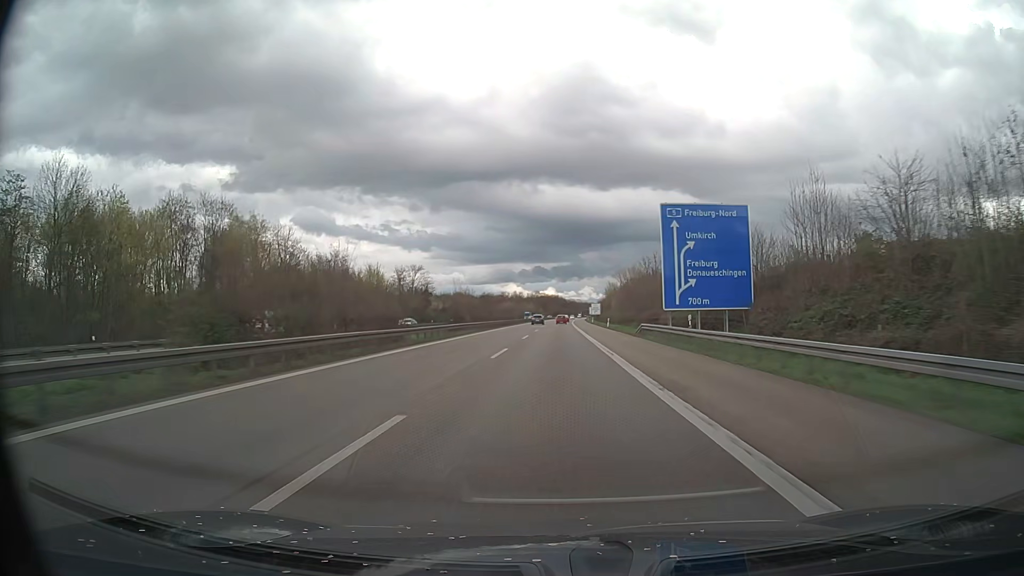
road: motorway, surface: asphalt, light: Day
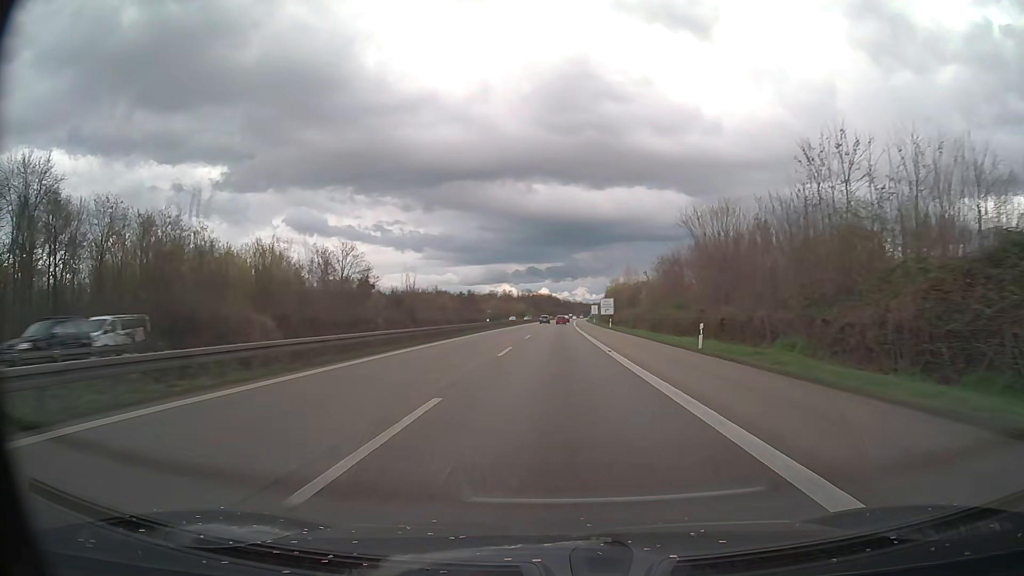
(+0.2, +52.3) m; +1°
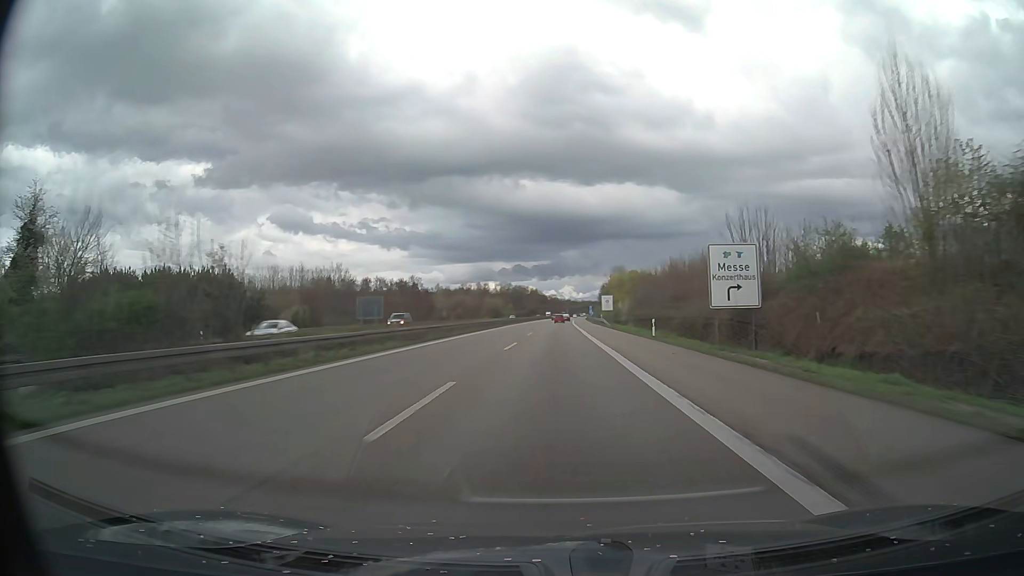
(+0.9, +87.2) m; +1°
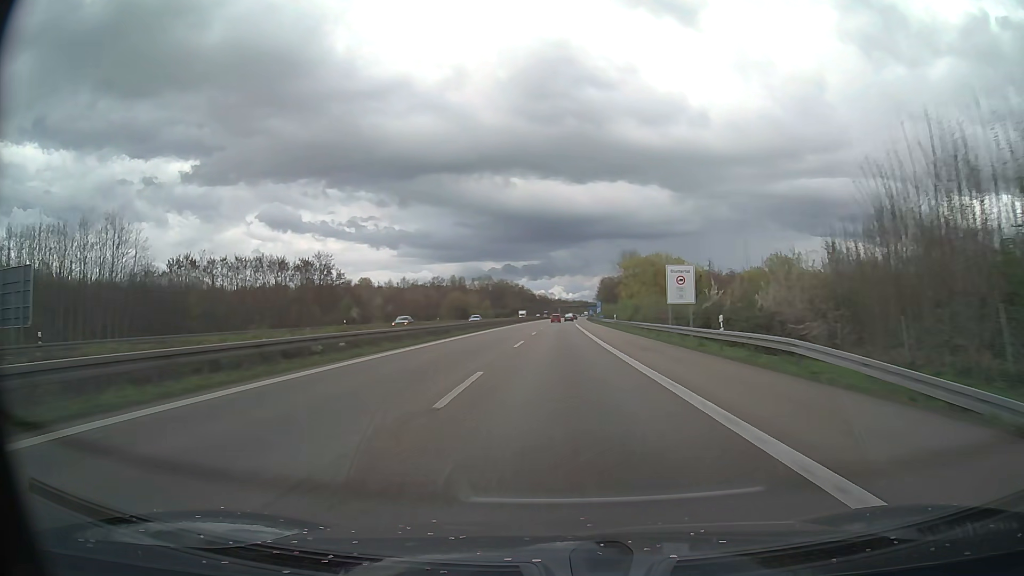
(+0.2, +69.8) m; +1°
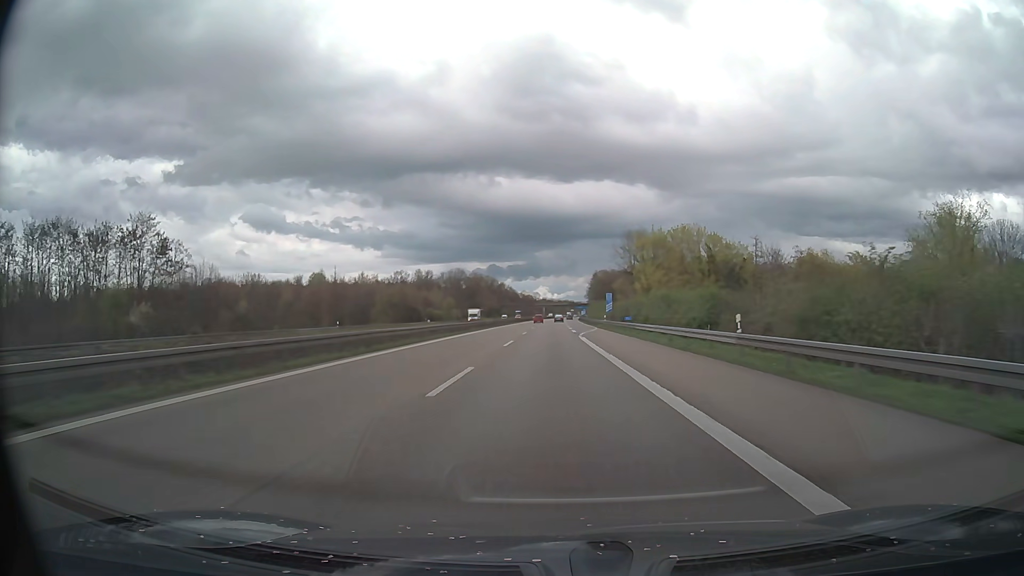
(+0.6, +52.3) m; +1°
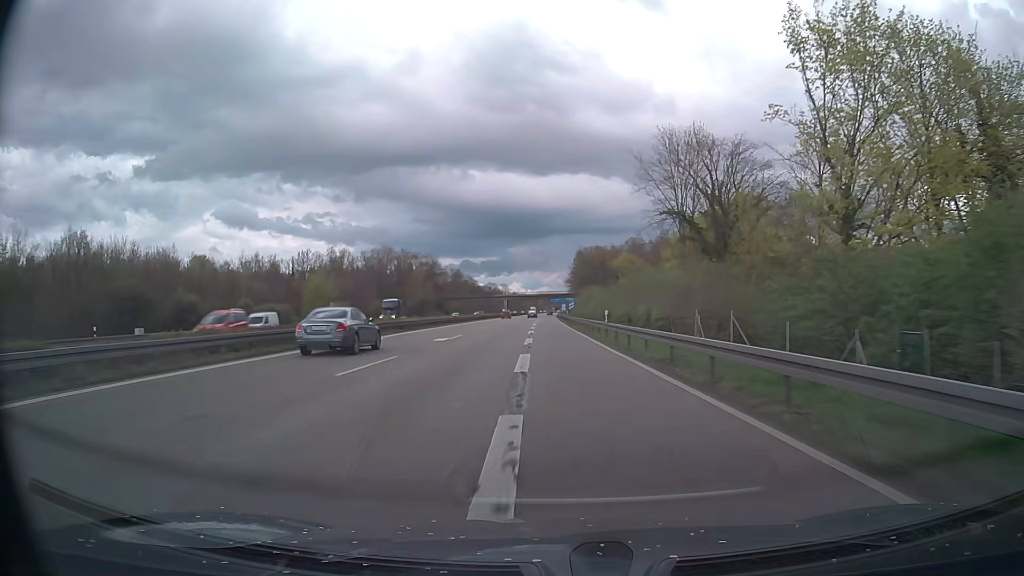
(+2.1, +87.0) m; +2°
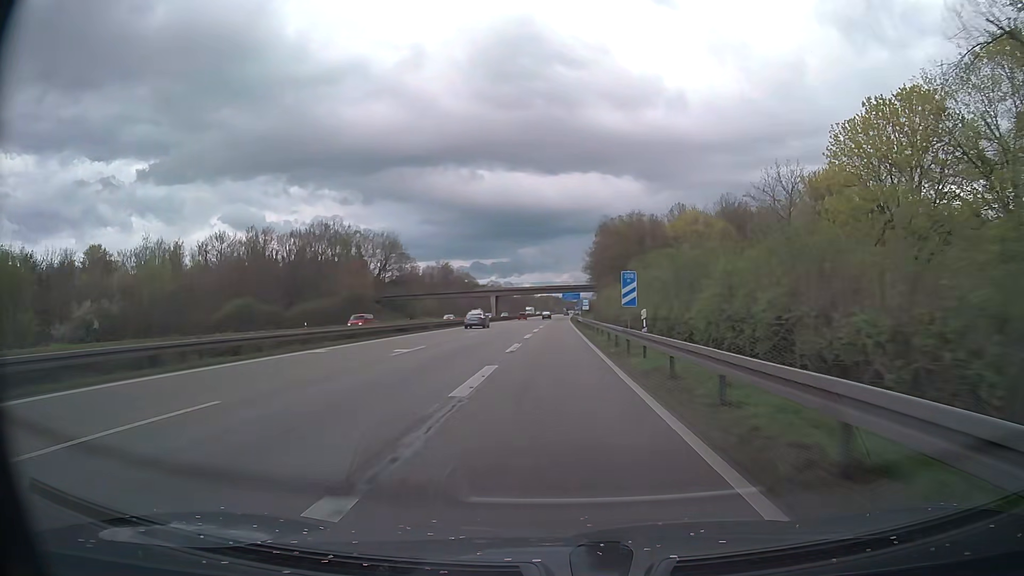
(-0.3, +63.5) m; -1°
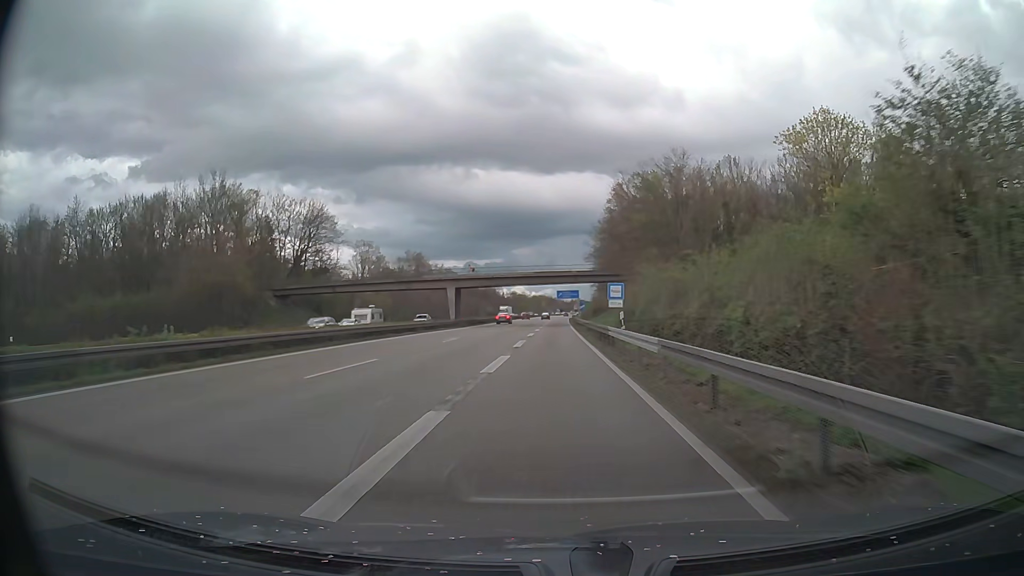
(+0.1, +43.5) m; +1°
